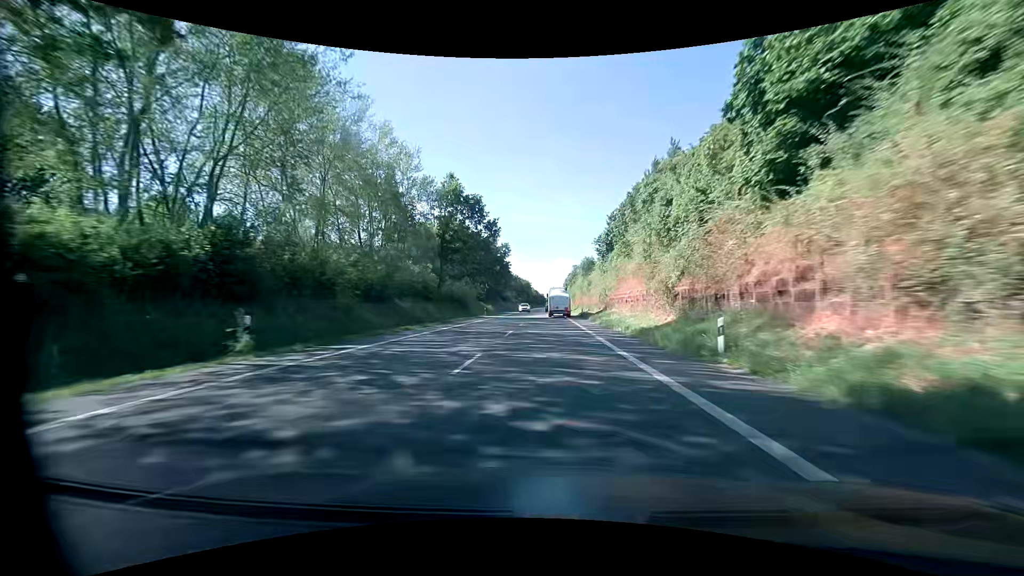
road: primary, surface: asphalt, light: Day
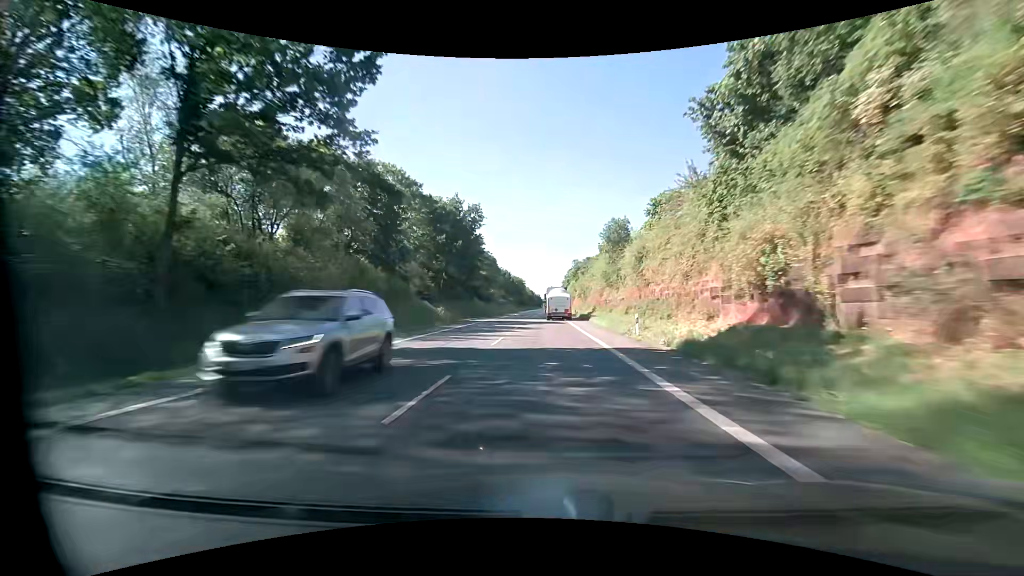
(+0.2, +39.5) m; 0°
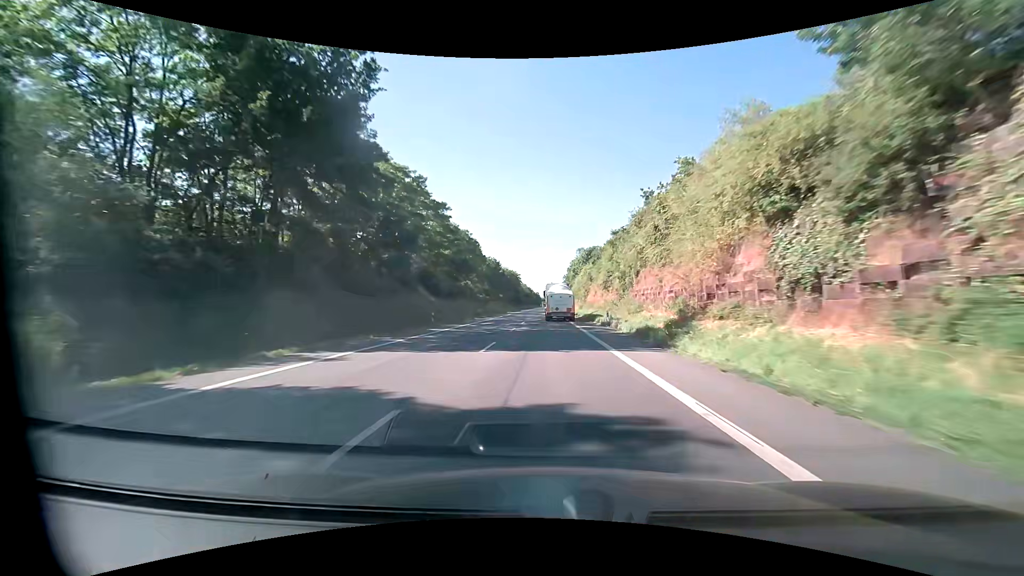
(+0.1, +39.2) m; 0°
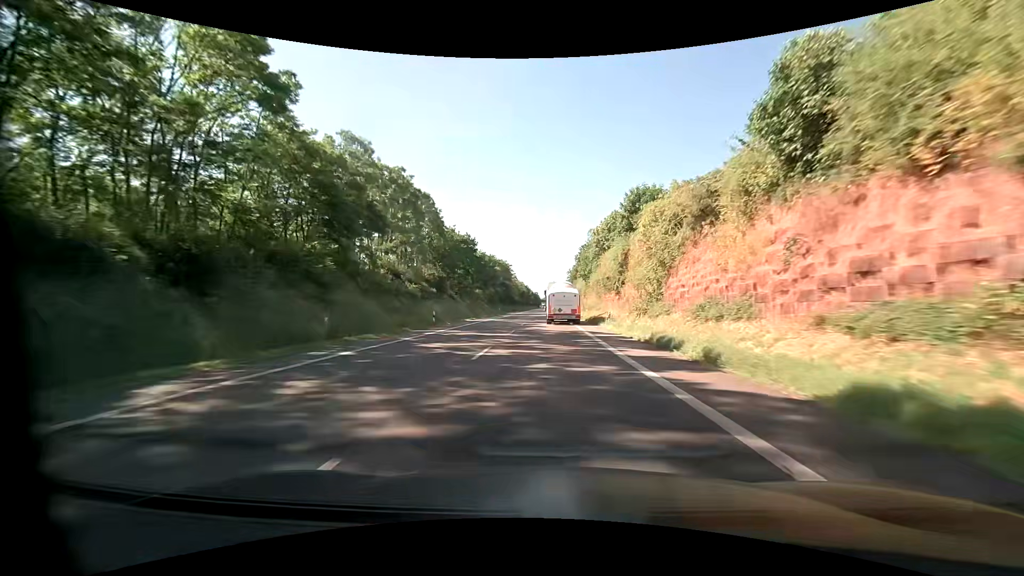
(0.0, +49.6) m; 0°
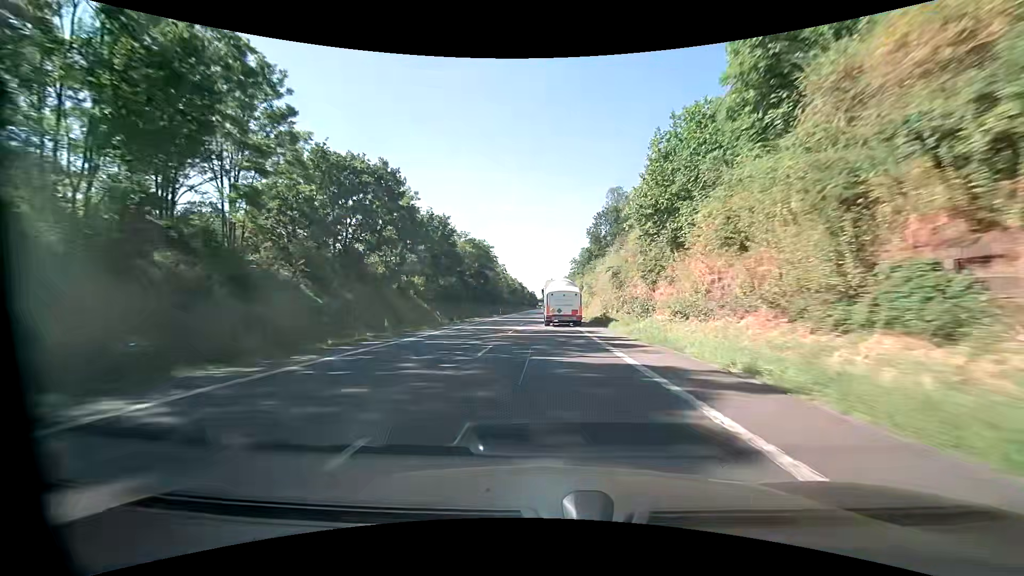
(+0.1, +47.2) m; 0°
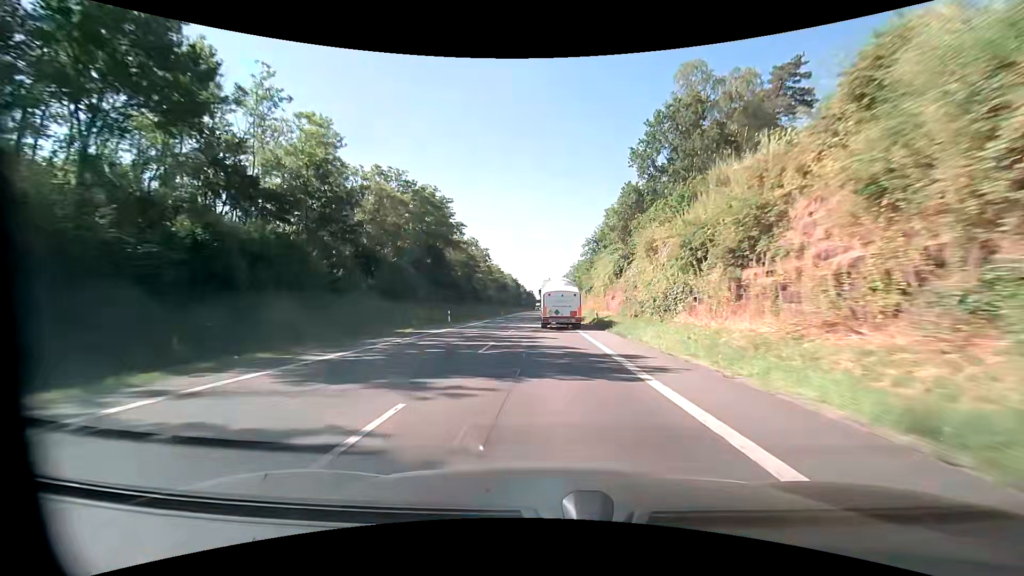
(+0.3, +46.0) m; 0°
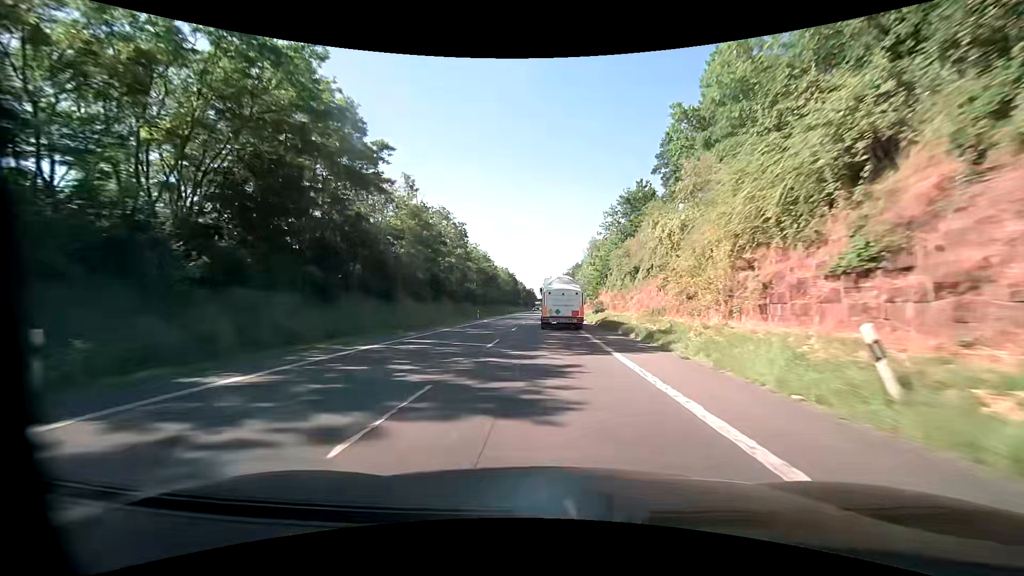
(-0.1, +34.4) m; 0°
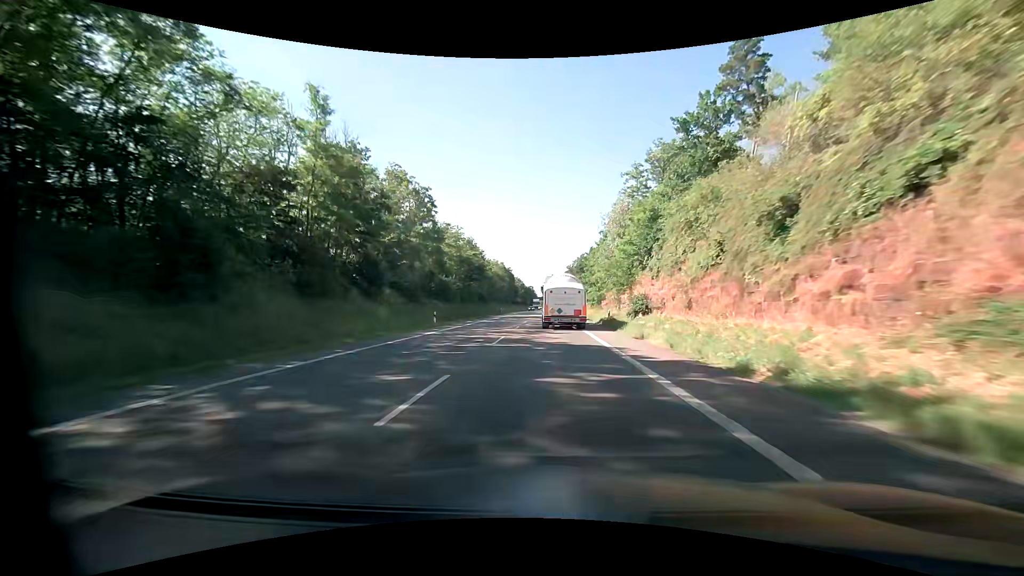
(0.0, +22.8) m; 0°
(0, +10) (0, +20) (0, +30) (0, +40) (0, +50) (0, +60) (0, +70) (0, +80) (0, +90) (0, +100) m
